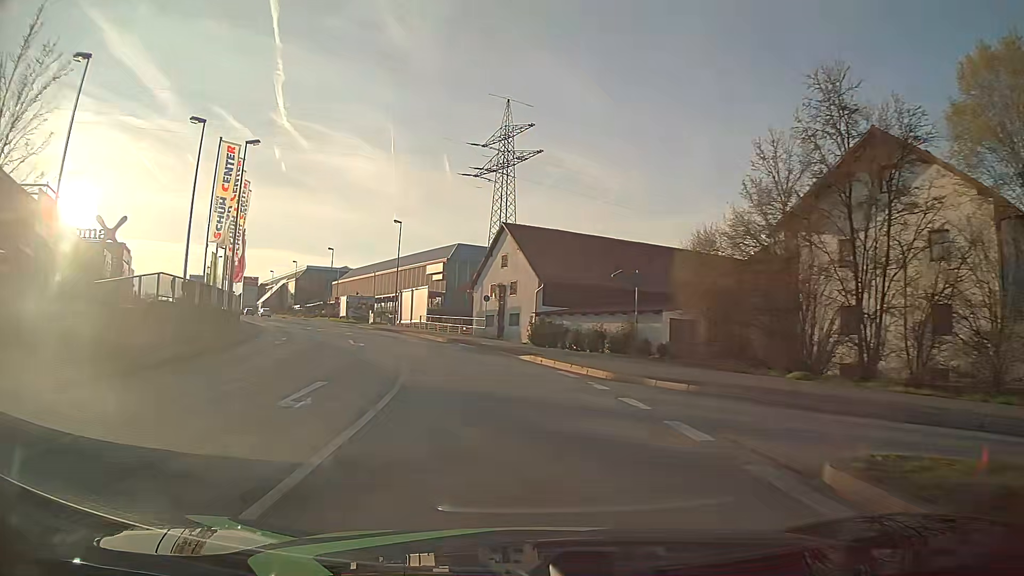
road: tertiary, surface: asphalt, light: Day
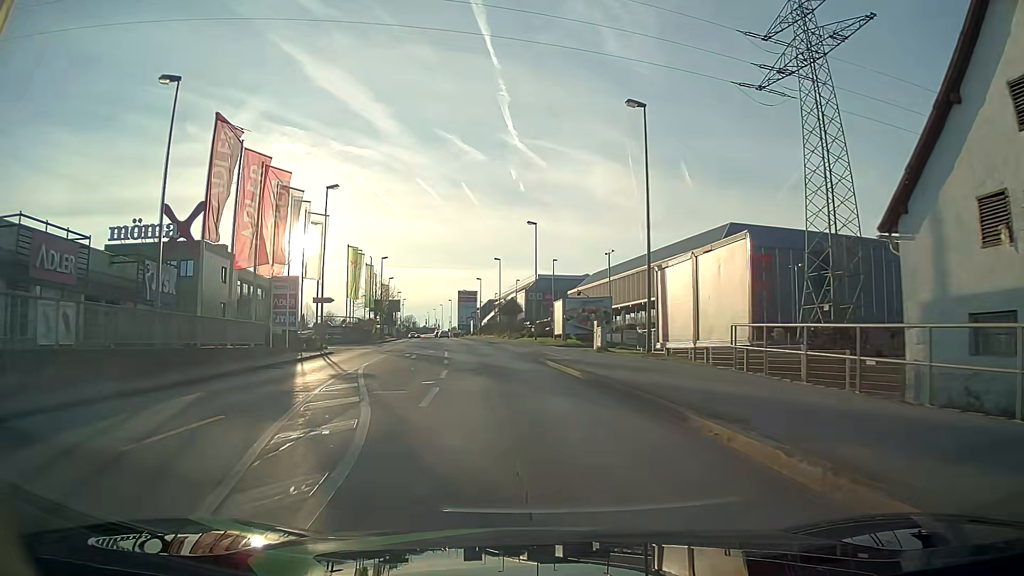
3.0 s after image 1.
(-7.2, +37.1) m; -21°
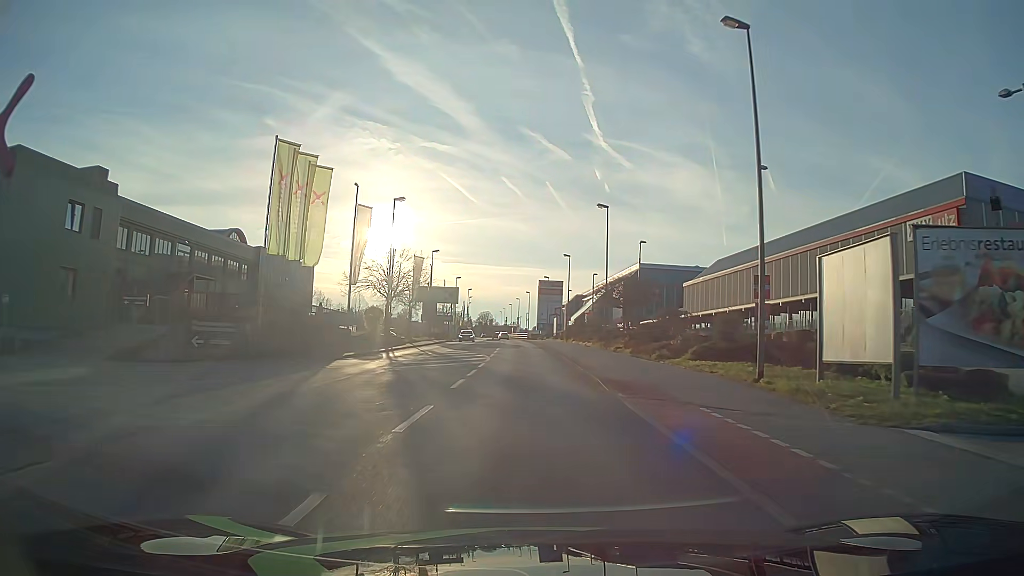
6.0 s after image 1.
(-3.6, +37.9) m; -8°
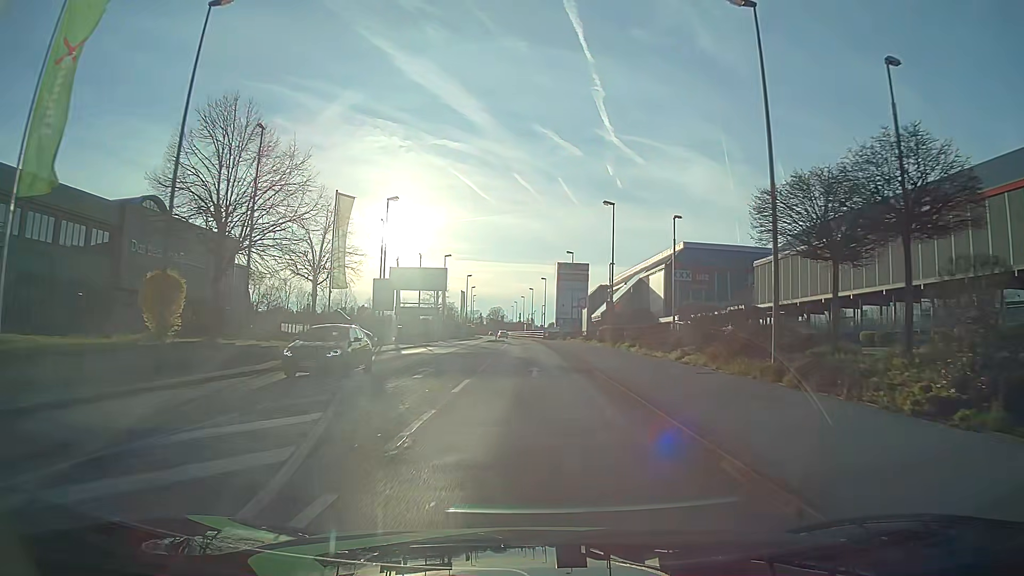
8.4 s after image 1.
(-0.3, +30.7) m; -1°
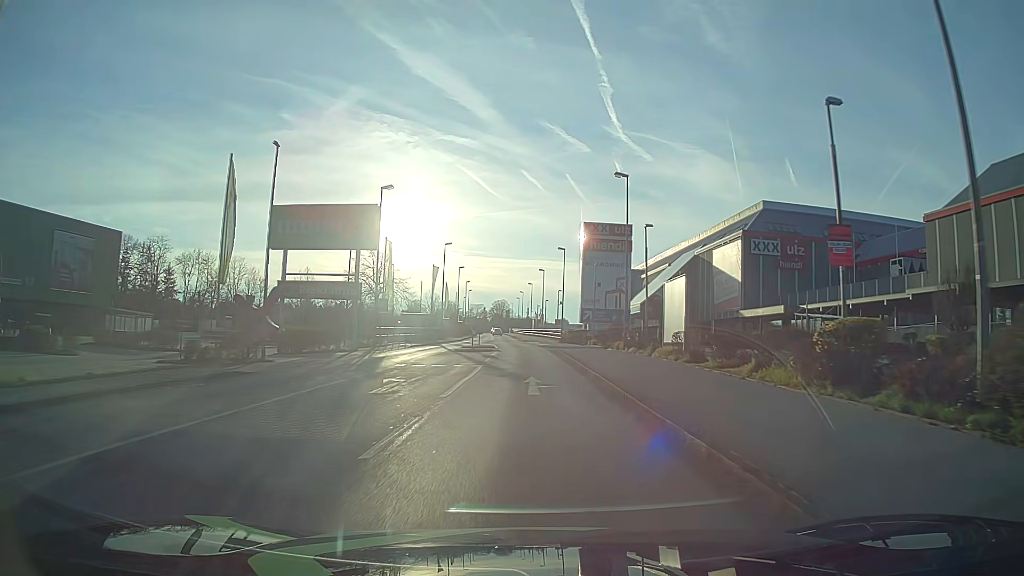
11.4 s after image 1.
(-0.2, +38.4) m; 0°
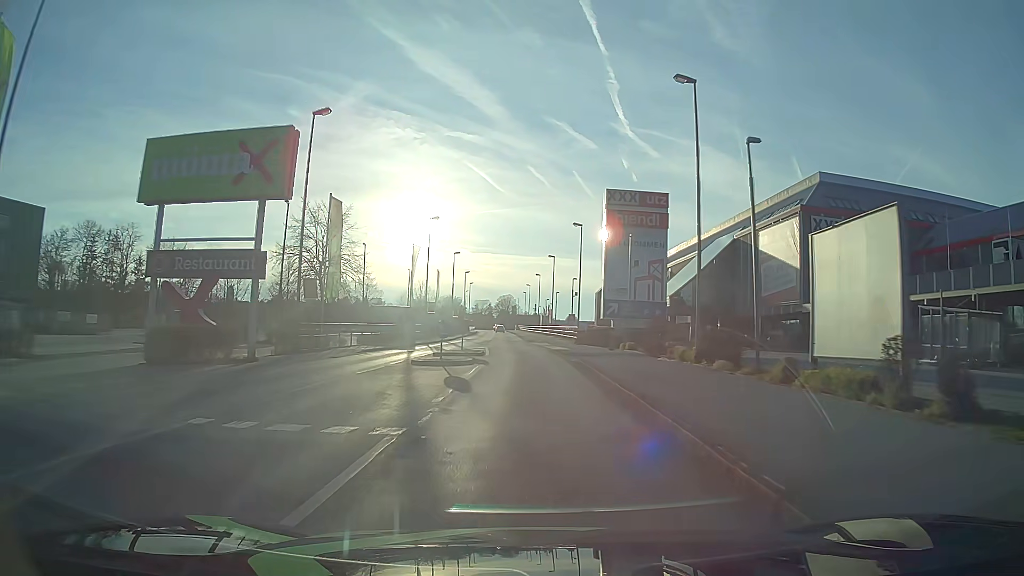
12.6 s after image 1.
(-0.1, +15.3) m; -1°
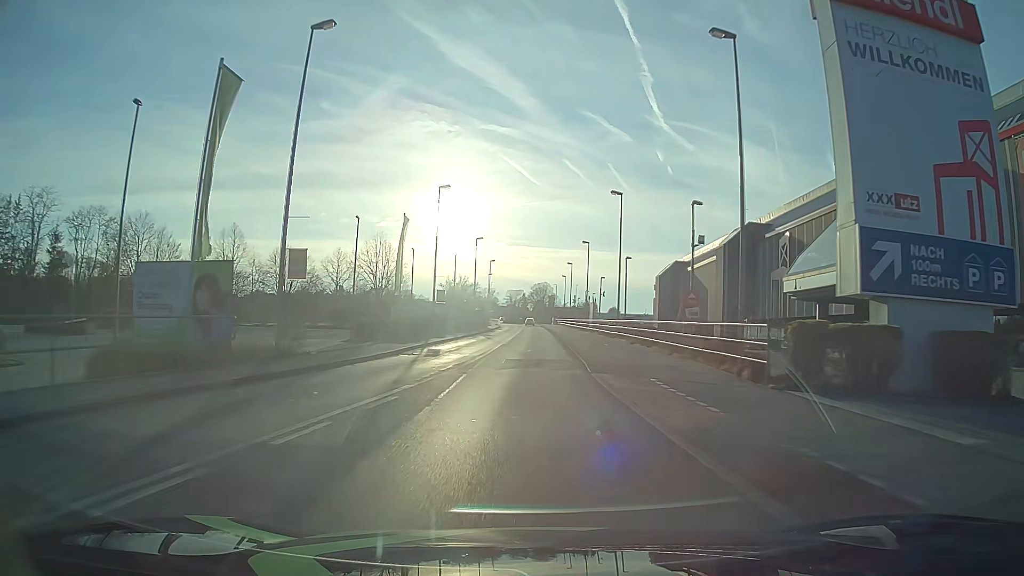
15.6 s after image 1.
(-0.7, +38.3) m; -3°
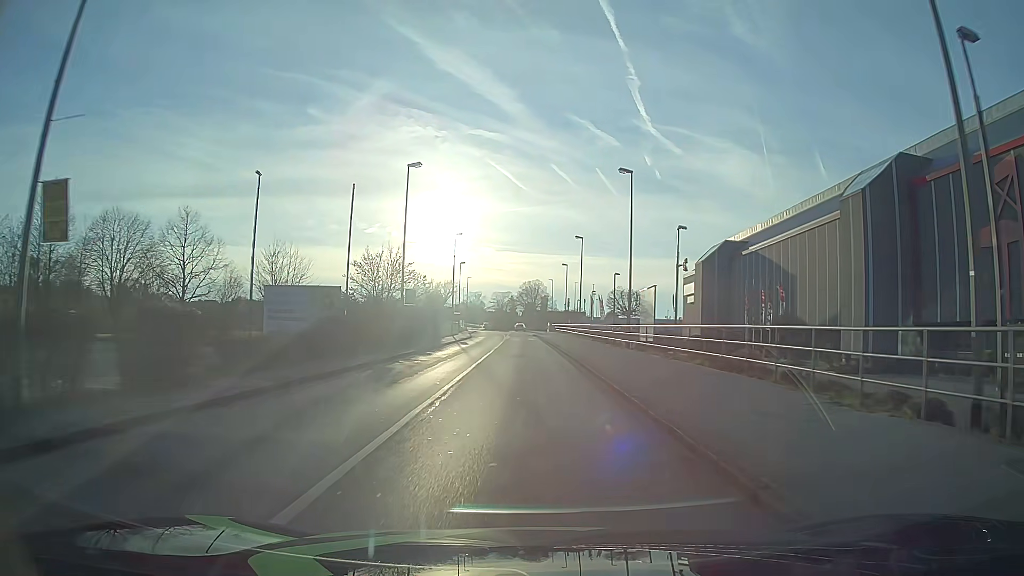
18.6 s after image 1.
(0.0, +38.3) m; +1°
(0, +10) (0, +20) (0, +30) (-1, +40) (-1, +50) (-1, +60) (-1, +70) (-2, +80) (-2, +90) (-2, +100) m
